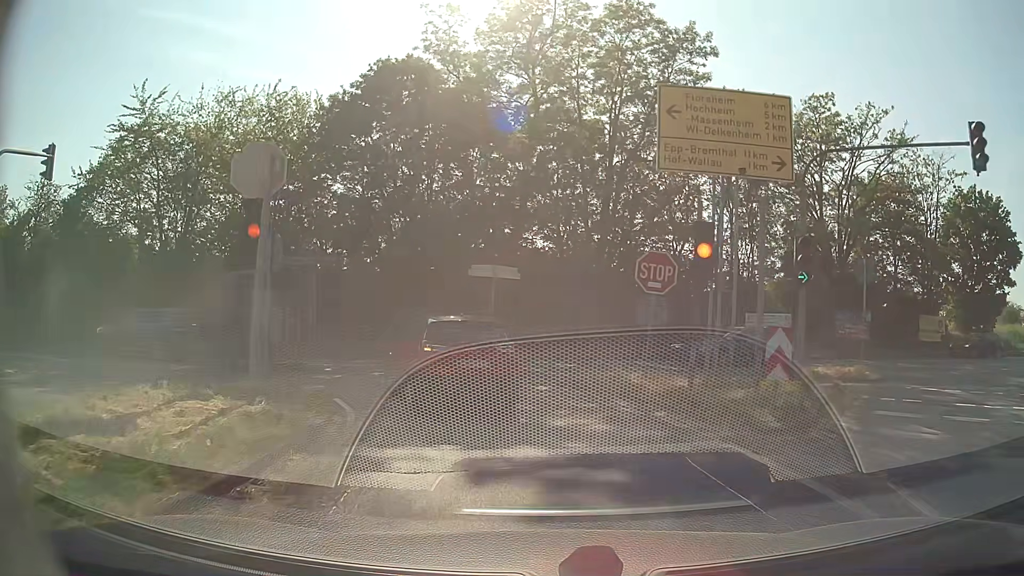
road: motorway_link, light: Day
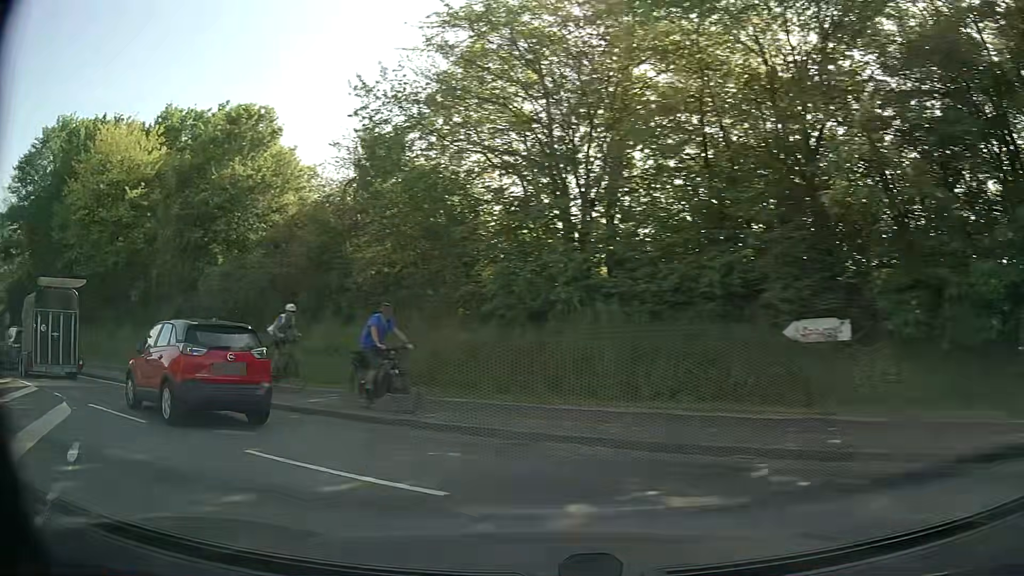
(-5.5, +18.1) m; -46°
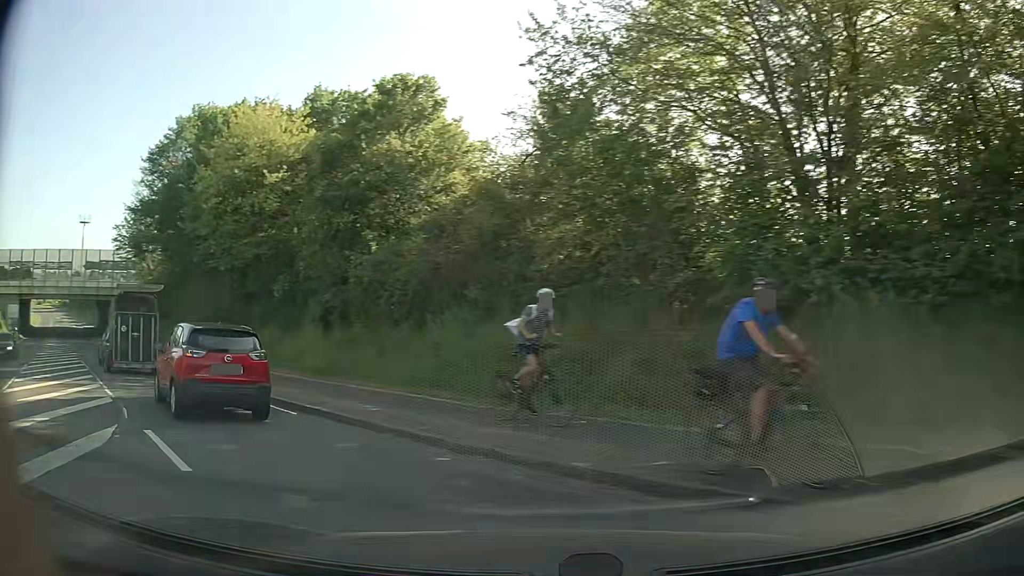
(-0.6, +4.1) m; -14°
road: secondary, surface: asphalt
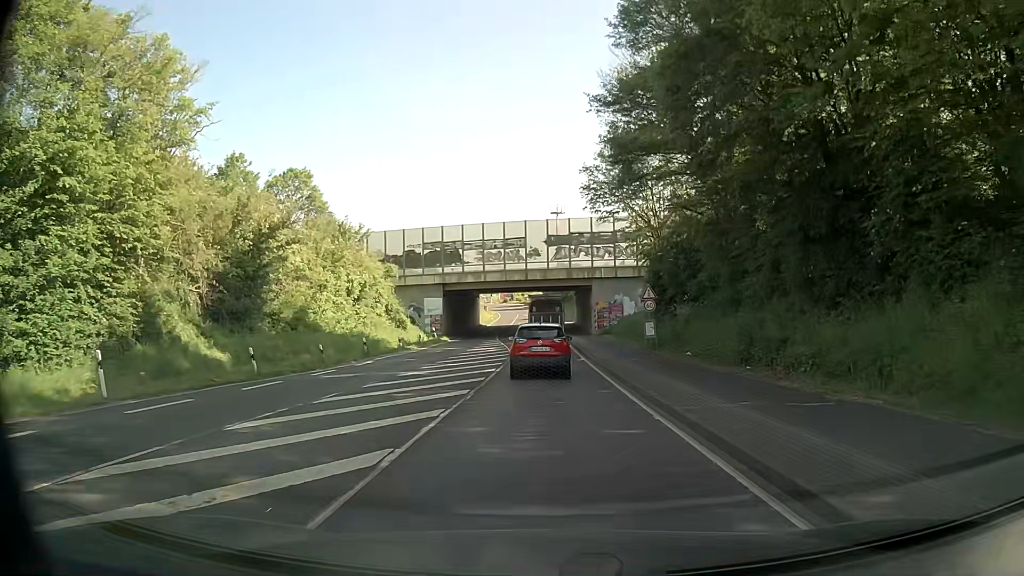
(-13.5, +19.7) m; -45°
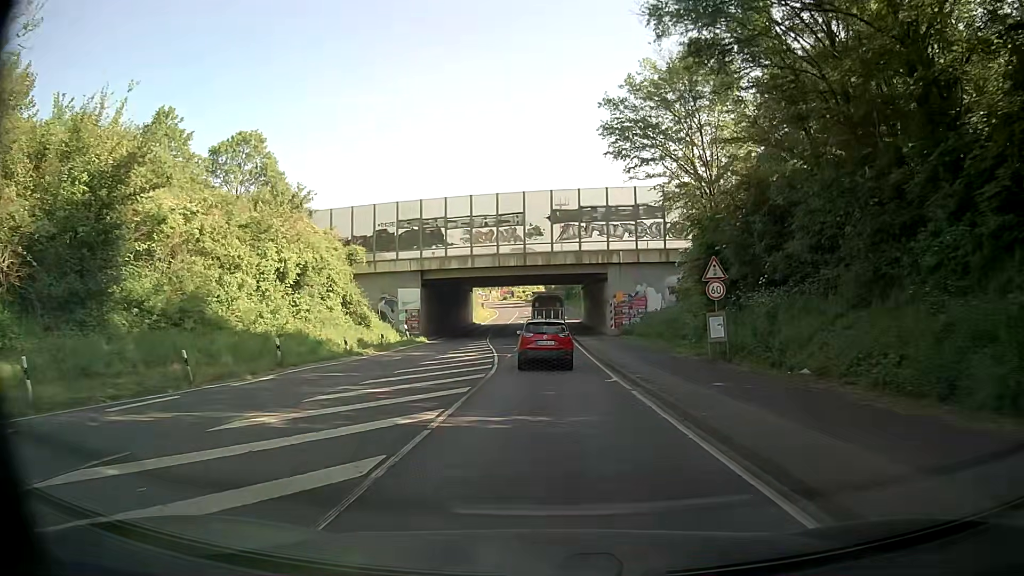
(-0.1, +13.0) m; -1°
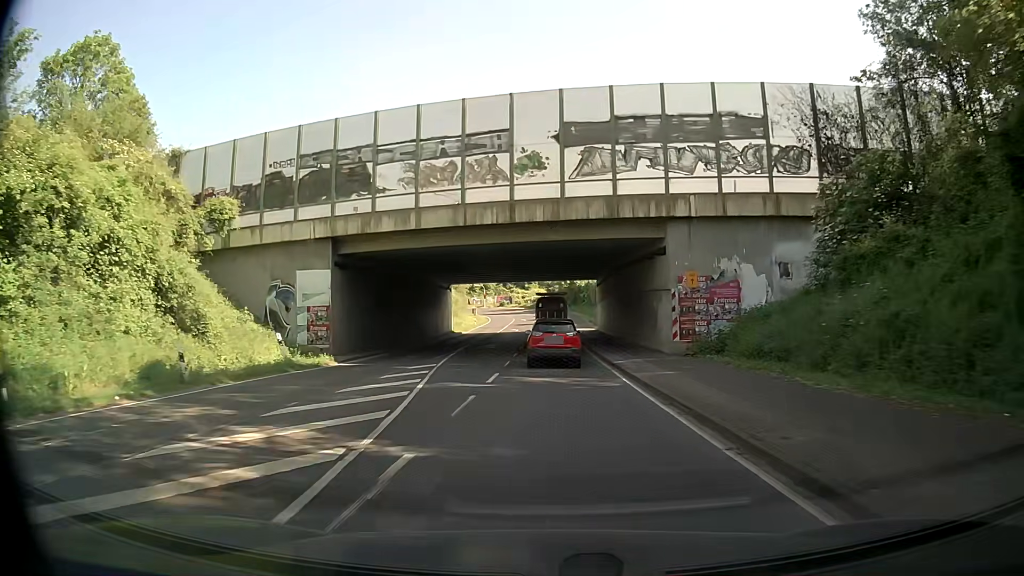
(+0.1, +22.9) m; +1°
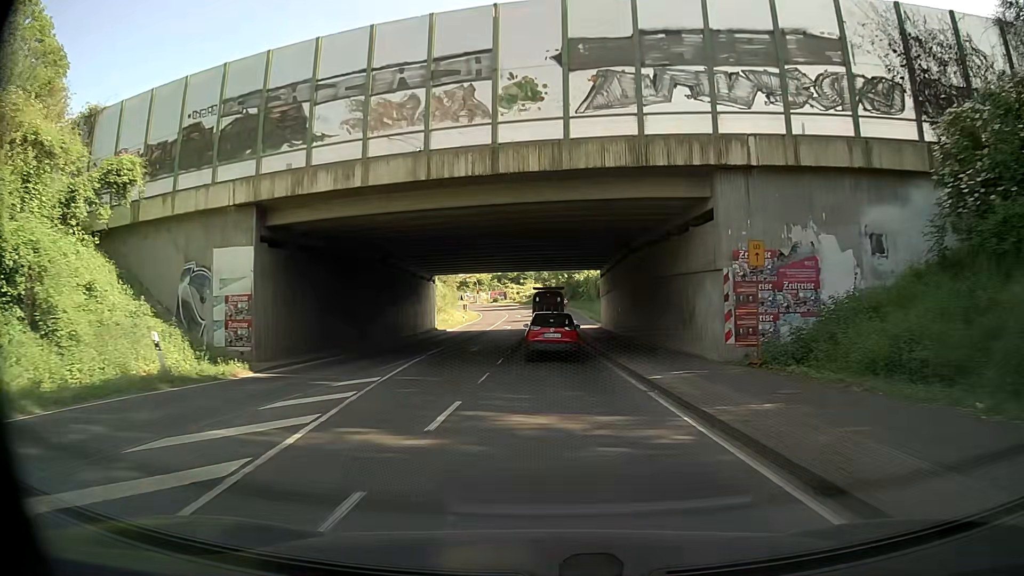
(0.0, +8.0) m; 0°
(0, +10) (0, +20) (0, +30) (0, +40) (+1, +50) (+1, +60) (+1, +70) (0, +80) (0, +90) (0, +100) m
